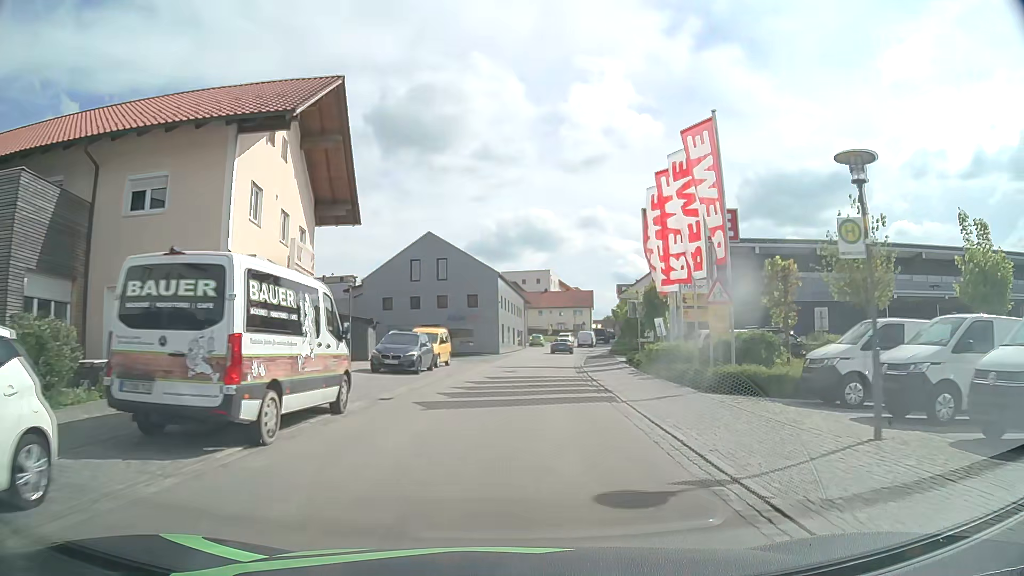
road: tertiary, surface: asphalt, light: Day
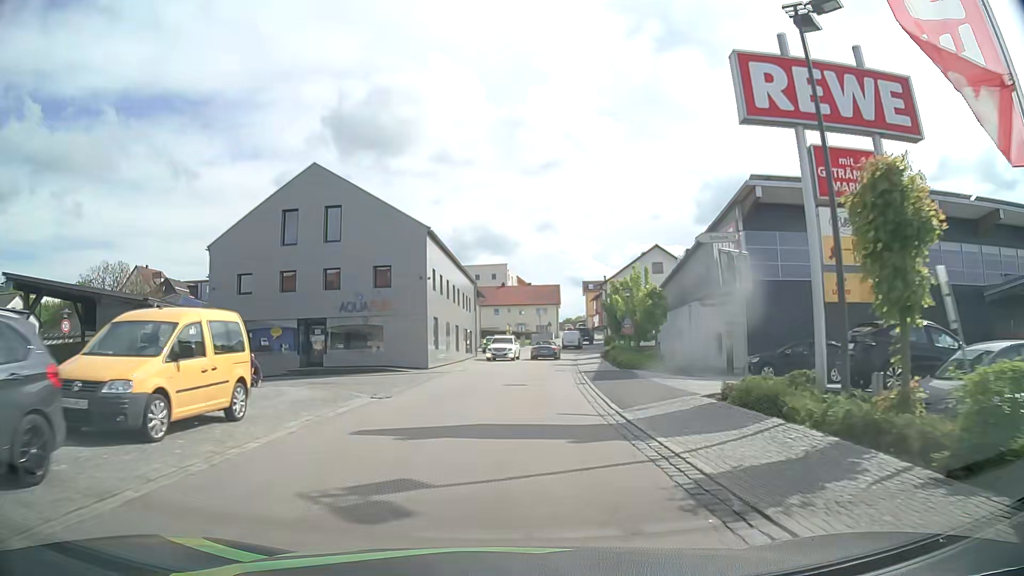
(+0.6, +22.3) m; +3°
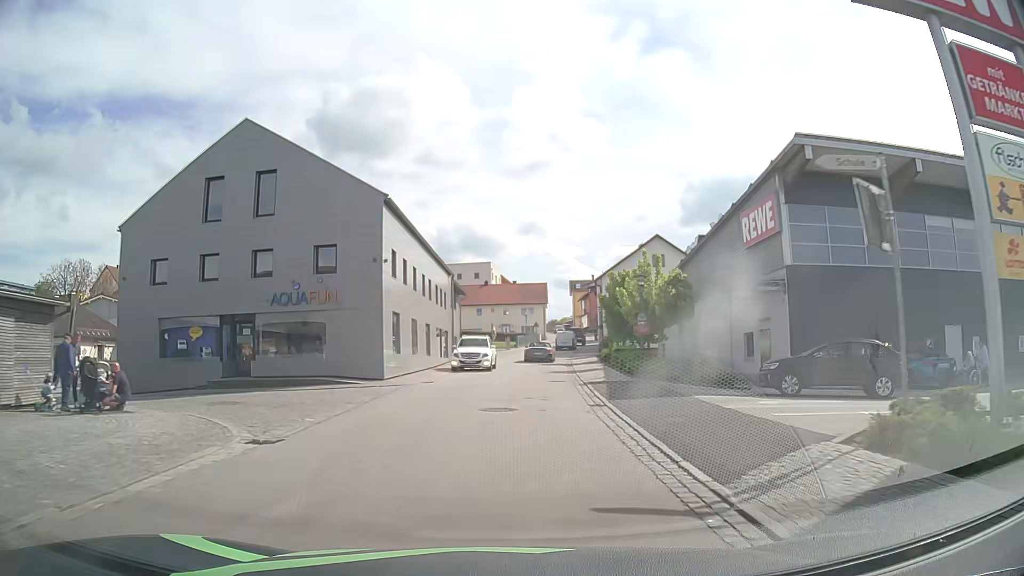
(+0.1, +7.2) m; +1°
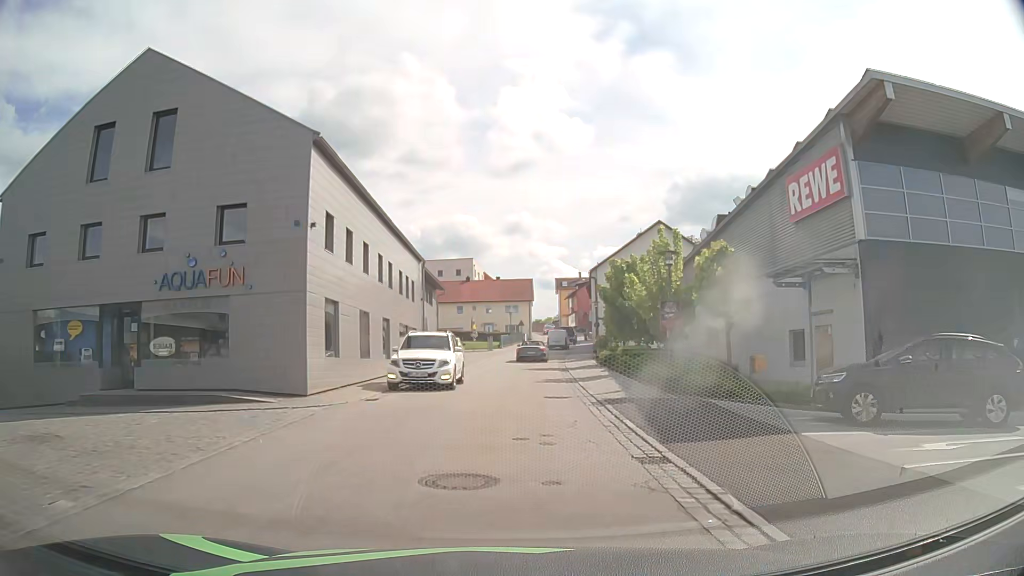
(+0.1, +7.1) m; +2°
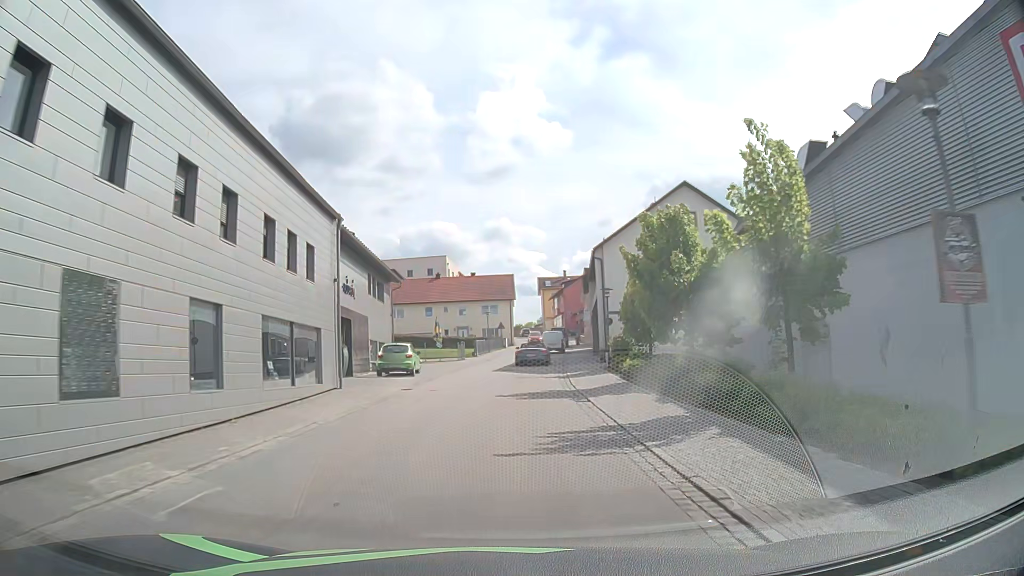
(+0.3, +14.1) m; +2°
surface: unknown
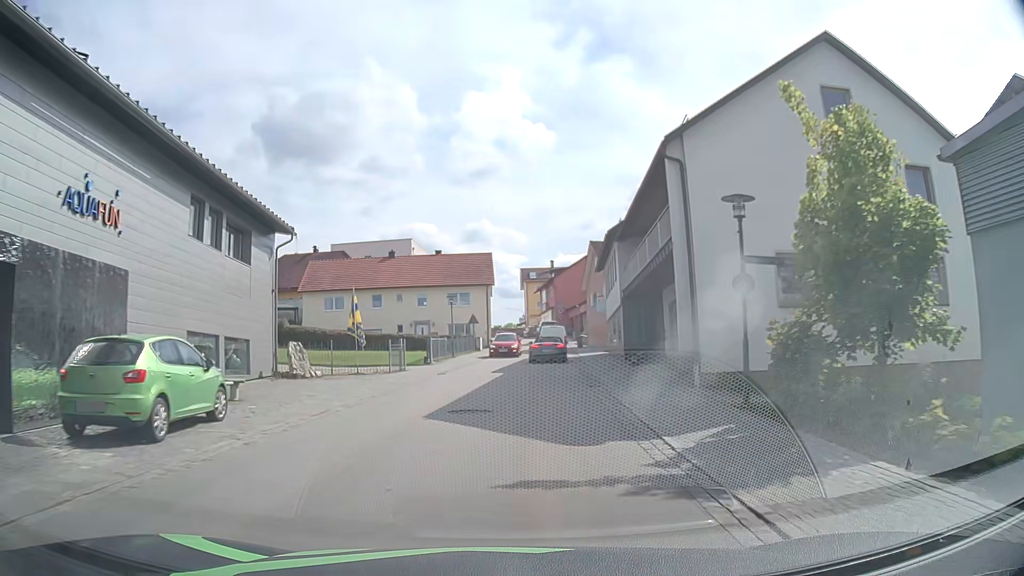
(0.0, +21.2) m; +1°
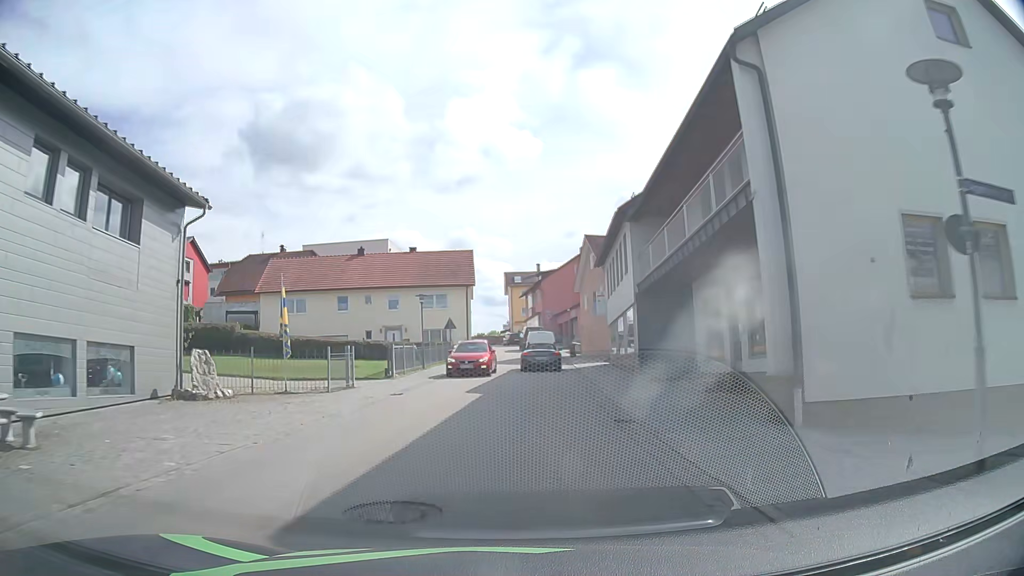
(0.0, +7.1) m; +2°
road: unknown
